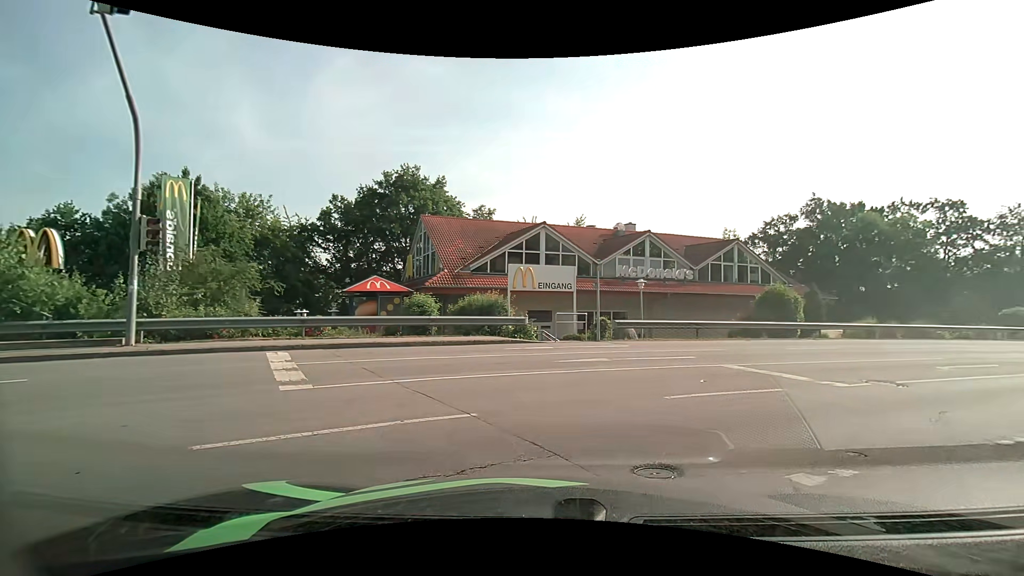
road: residential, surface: asphalt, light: Day
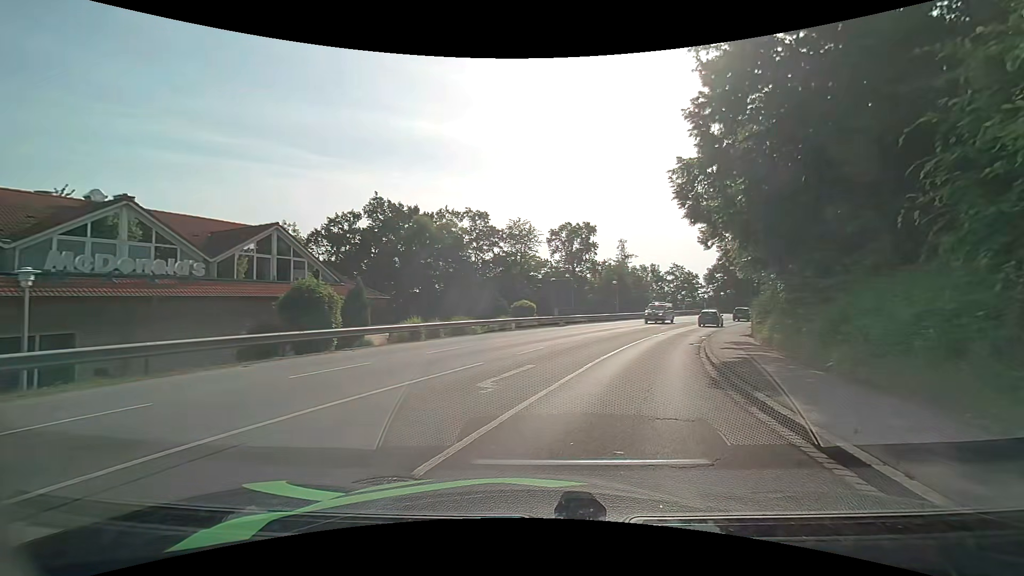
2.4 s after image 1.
(+4.0, +8.3) m; +44°
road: tertiary
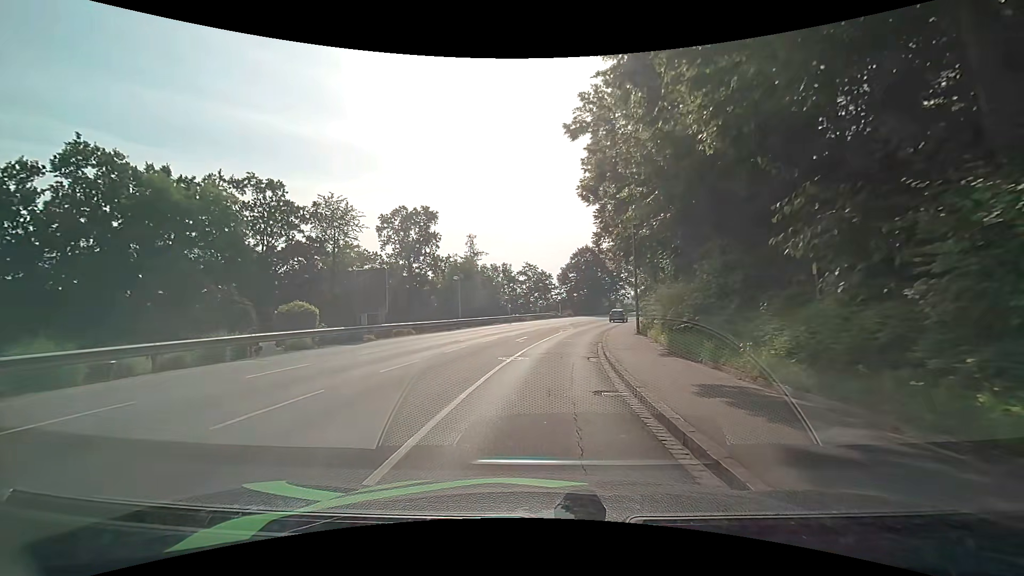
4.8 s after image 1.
(+3.0, +15.1) m; +17°
(0, +10) (+1, +20) (+2, +30) (+4, +40) (+6, +49) (+9, +59) (+12, +69) (+16, +78) (+20, +87) (+24, +96) m
